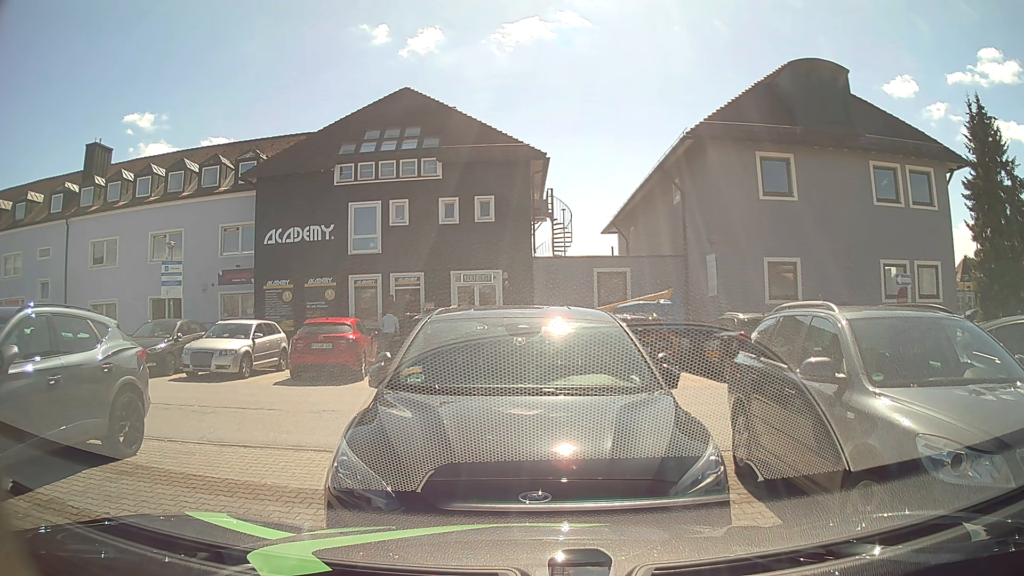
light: Day
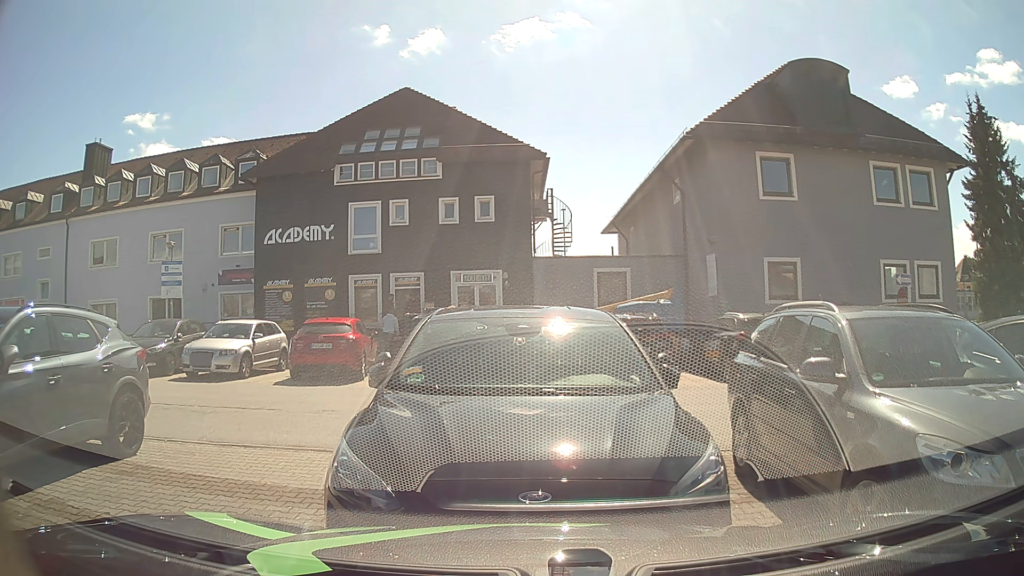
(0.0, 0.0) m; 0°
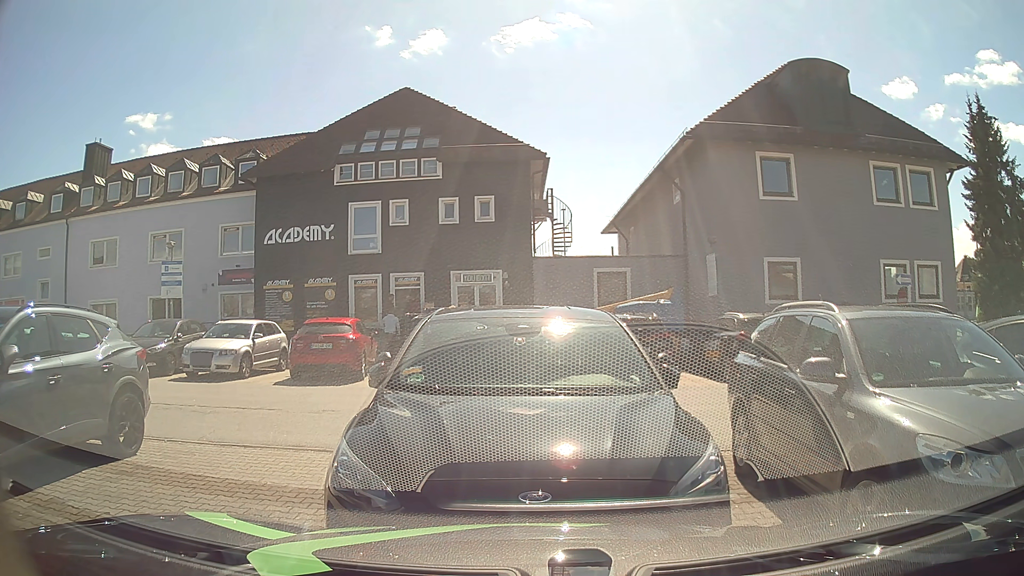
(0.0, 0.0) m; 0°
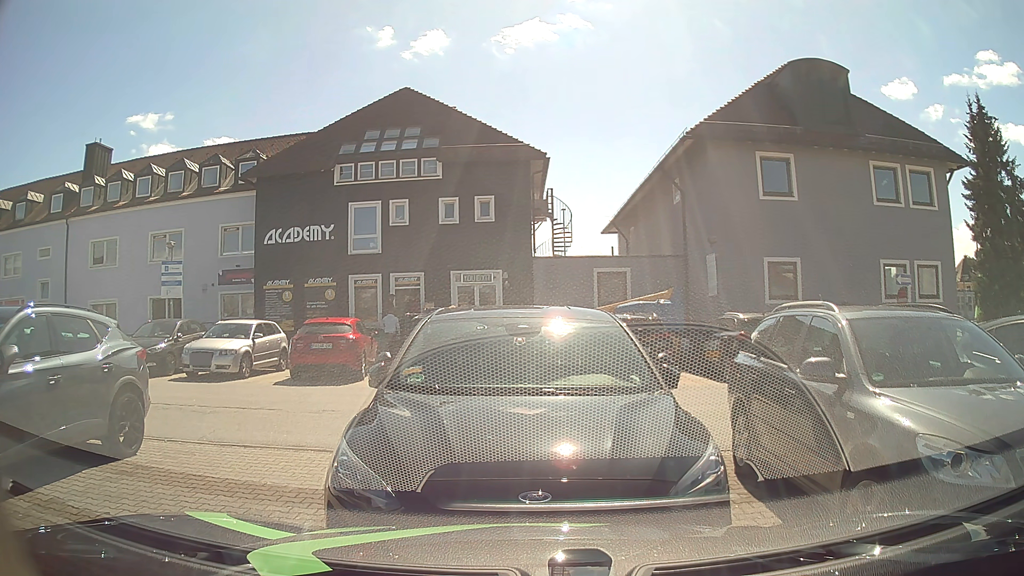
(0.0, 0.0) m; 0°
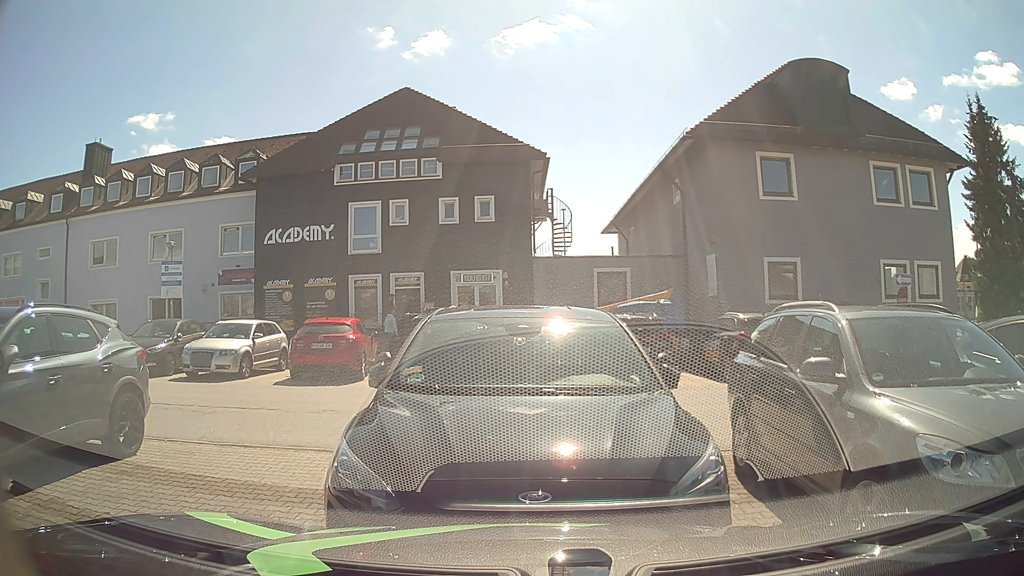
(0.0, 0.0) m; 0°
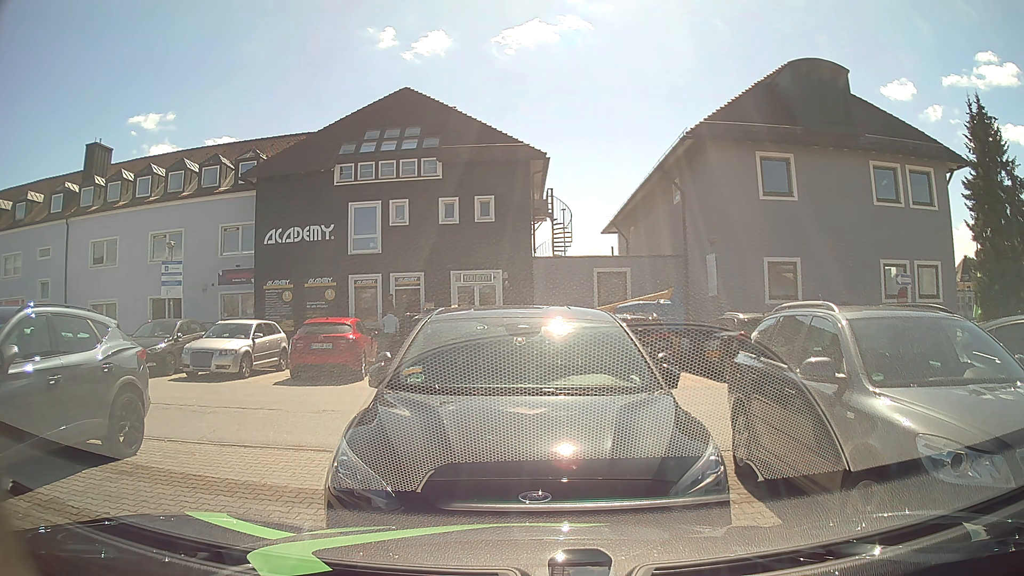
(0.0, 0.0) m; 0°
